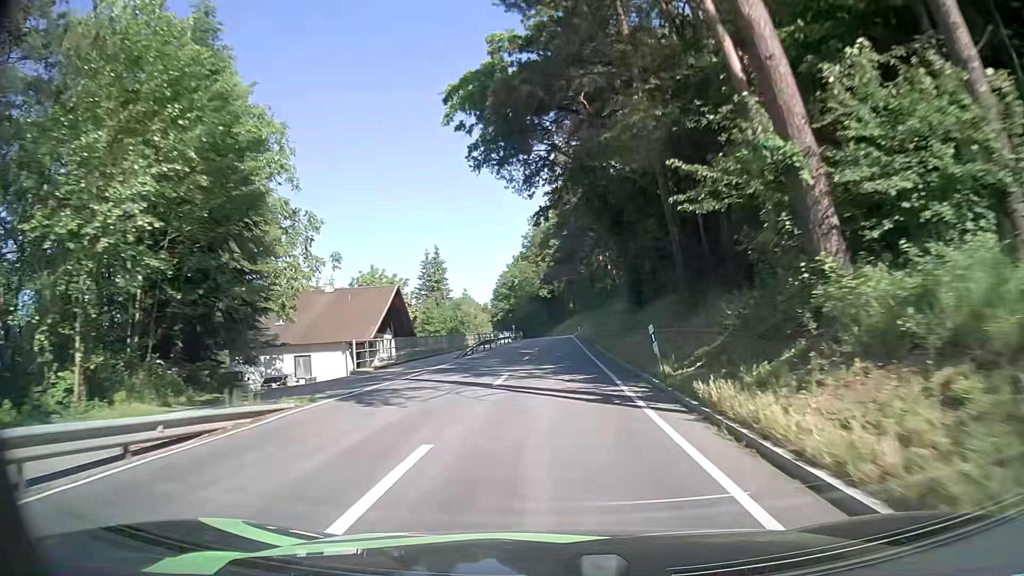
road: secondary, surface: asphalt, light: Day
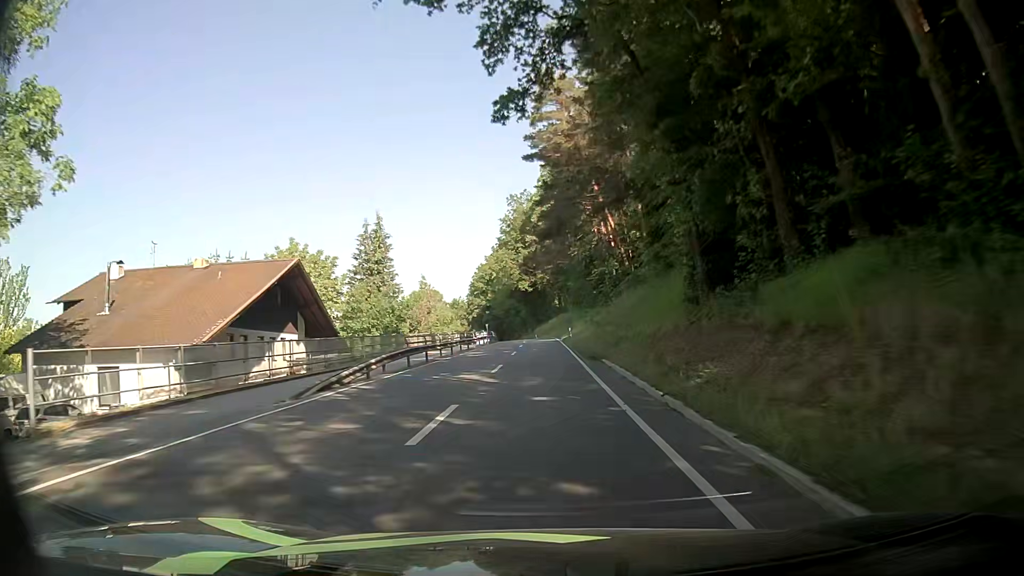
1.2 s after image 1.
(+0.2, +19.8) m; +1°
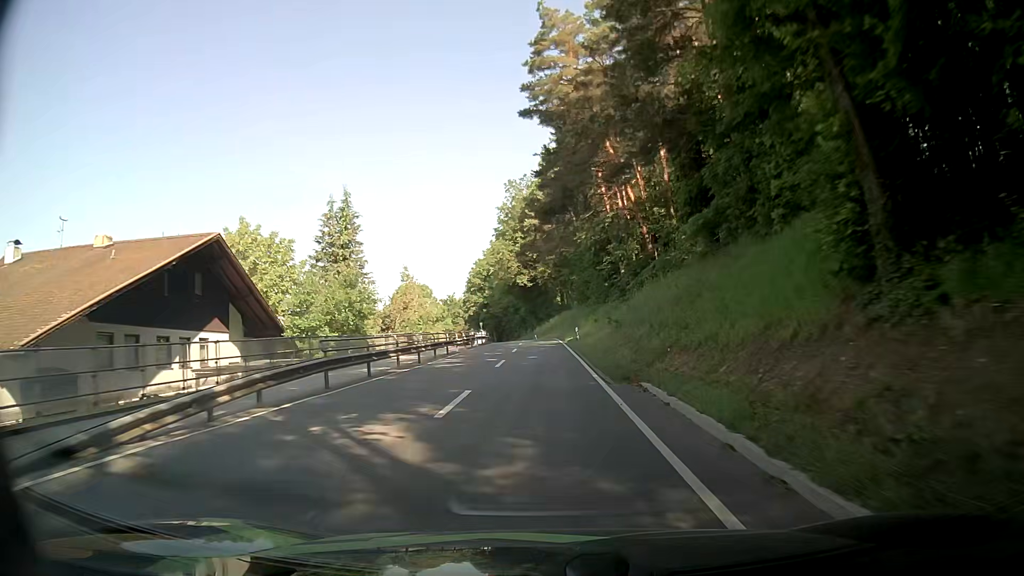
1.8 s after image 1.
(0.0, +9.8) m; +1°
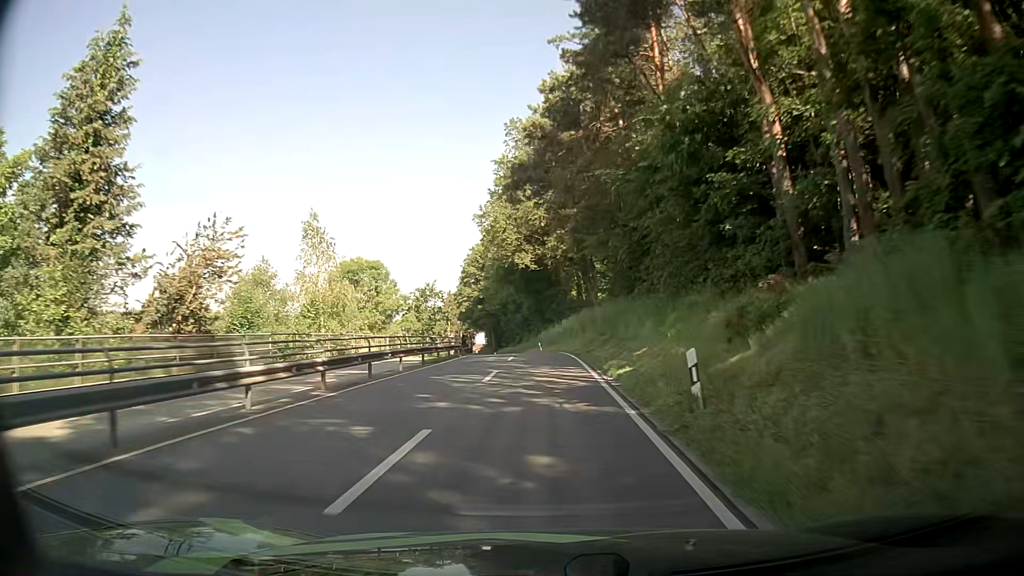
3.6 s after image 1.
(-0.3, +29.1) m; -1°
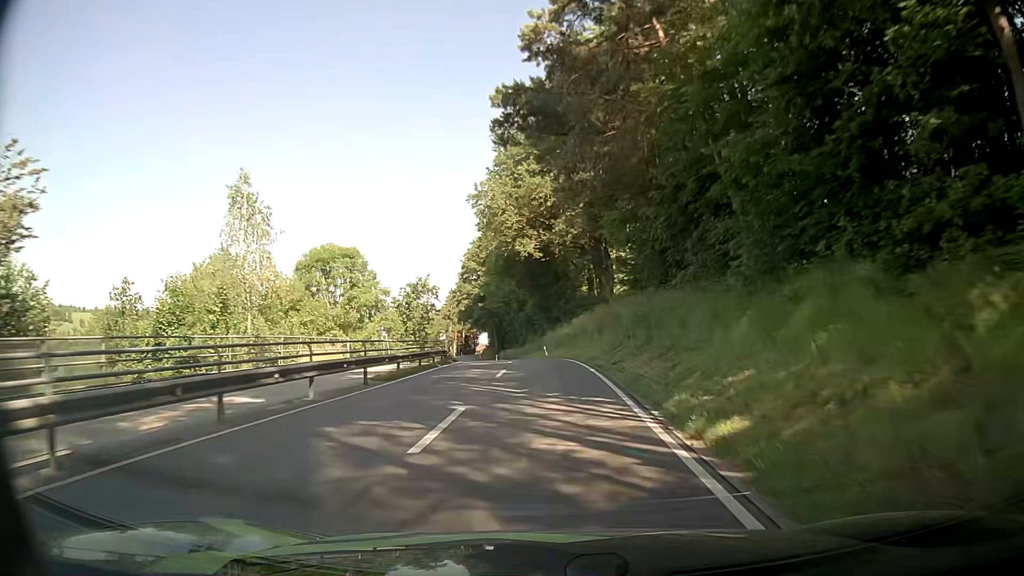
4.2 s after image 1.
(-0.1, +9.5) m; -1°
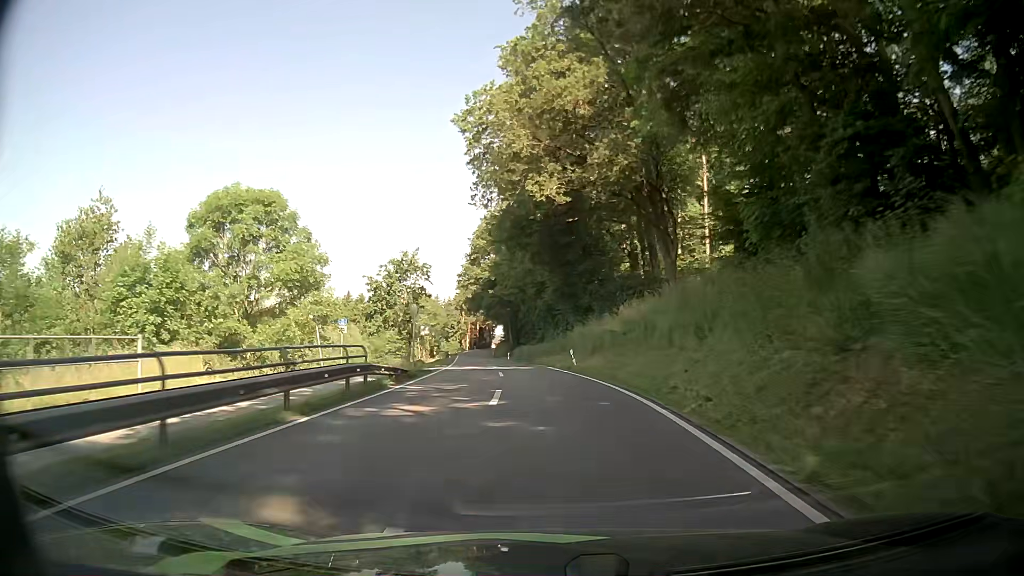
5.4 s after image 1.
(-0.3, +18.8) m; -2°
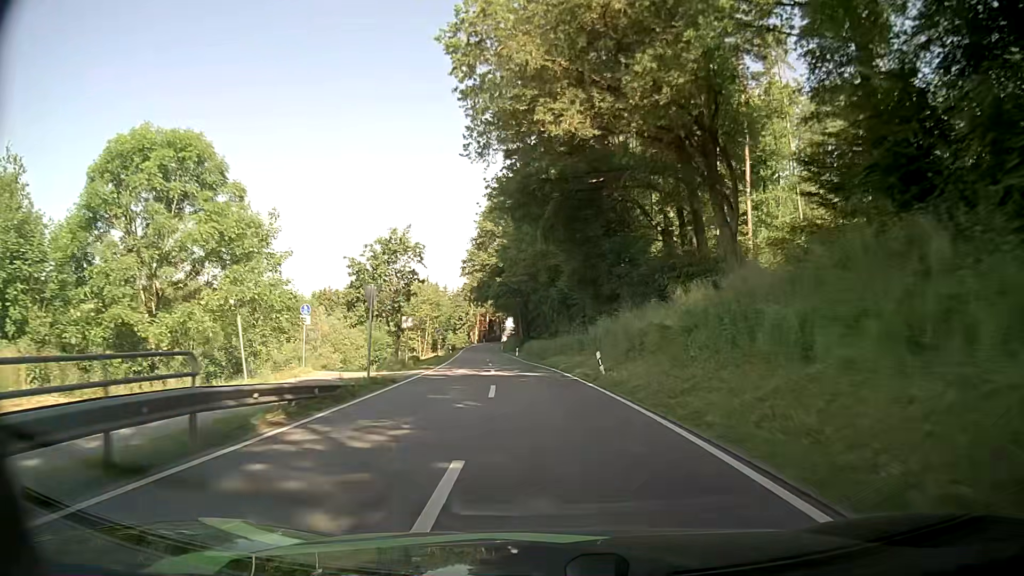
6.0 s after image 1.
(0.0, +9.3) m; -1°
